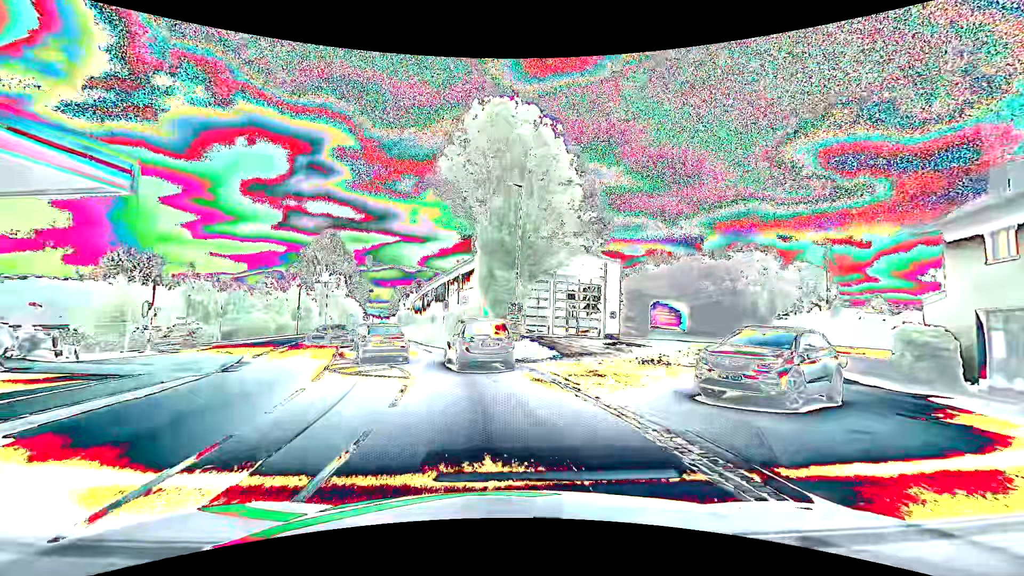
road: tertiary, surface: asphalt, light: Day
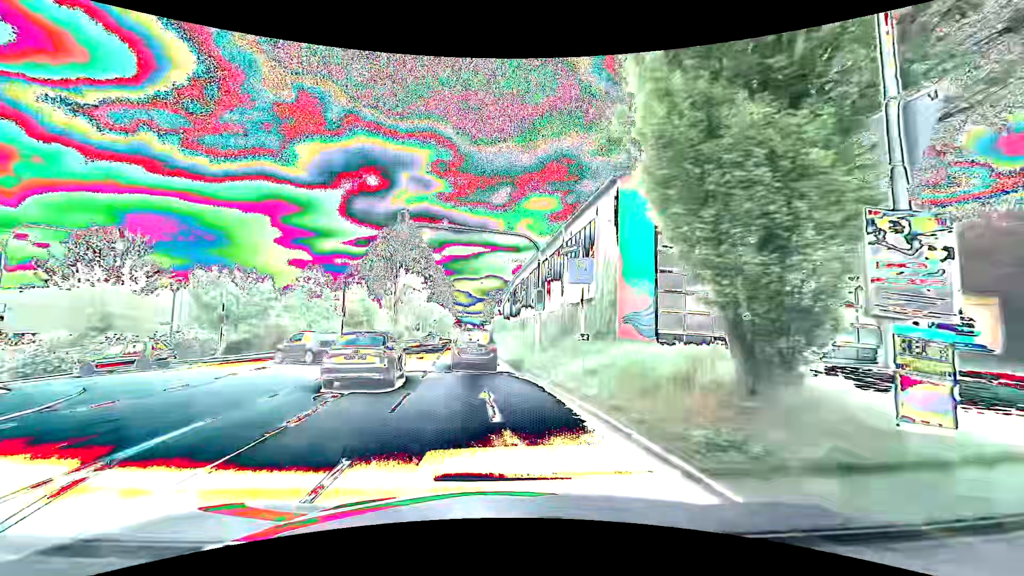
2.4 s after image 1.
(-1.8, +17.9) m; -11°
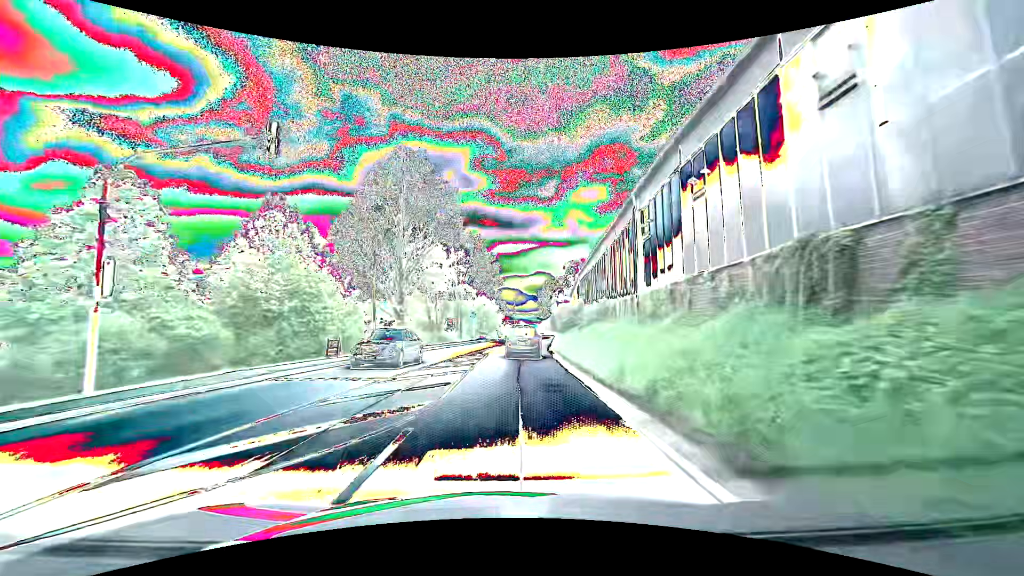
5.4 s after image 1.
(-2.6, +29.7) m; -6°
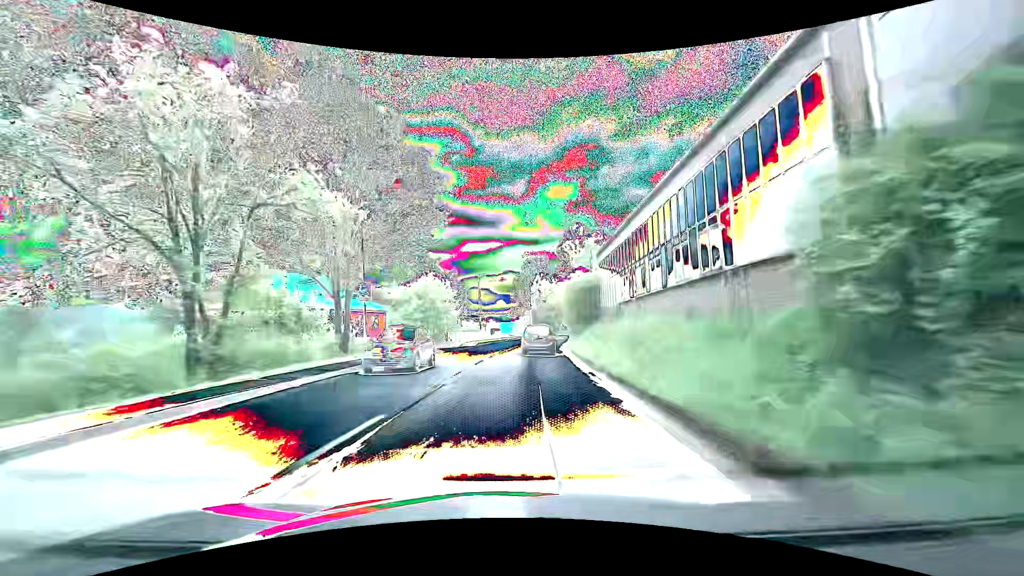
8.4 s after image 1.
(+0.9, +37.1) m; +3°
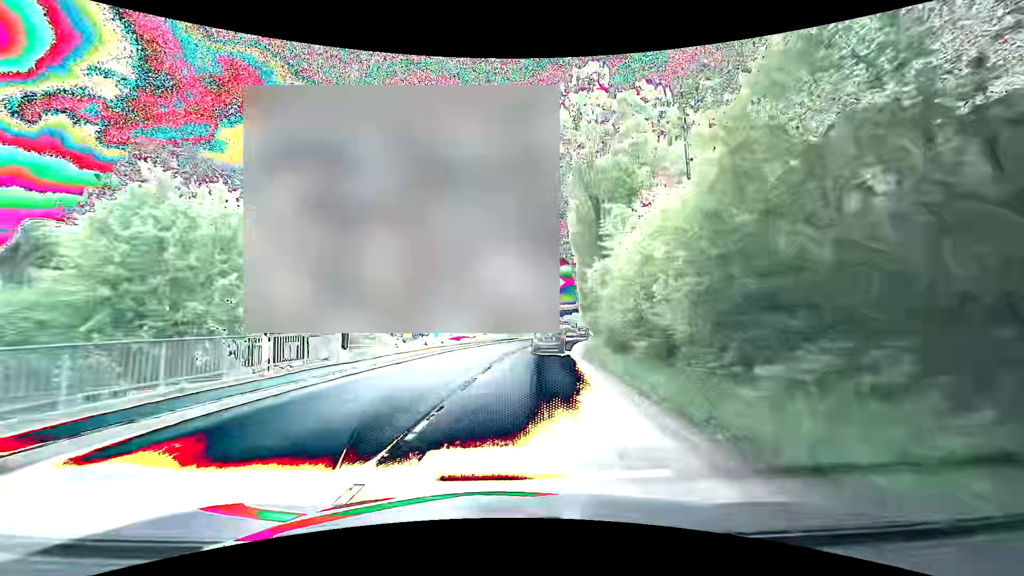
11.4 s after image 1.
(+2.0, +39.3) m; +7°
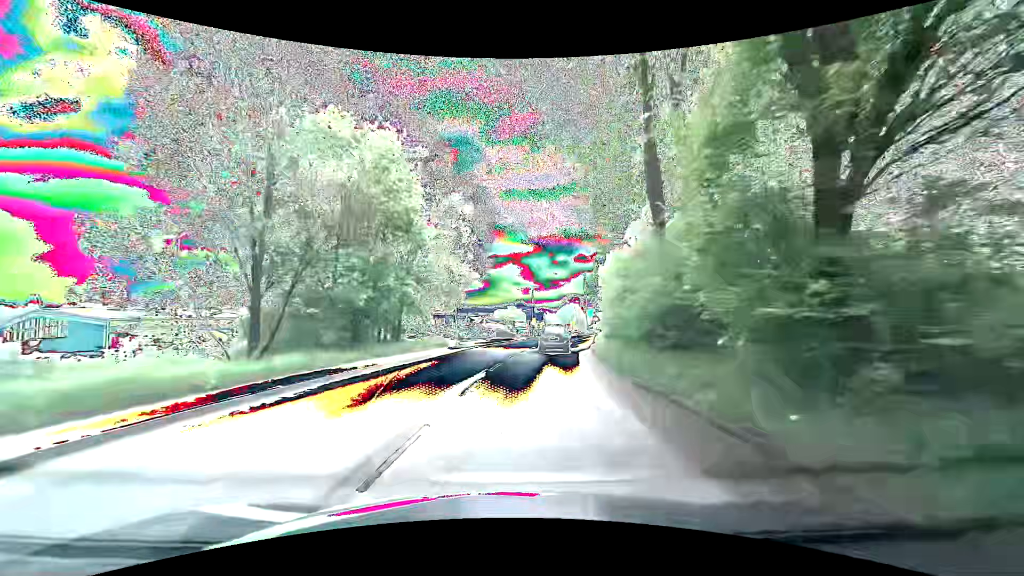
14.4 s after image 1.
(+2.7, +40.6) m; +8°
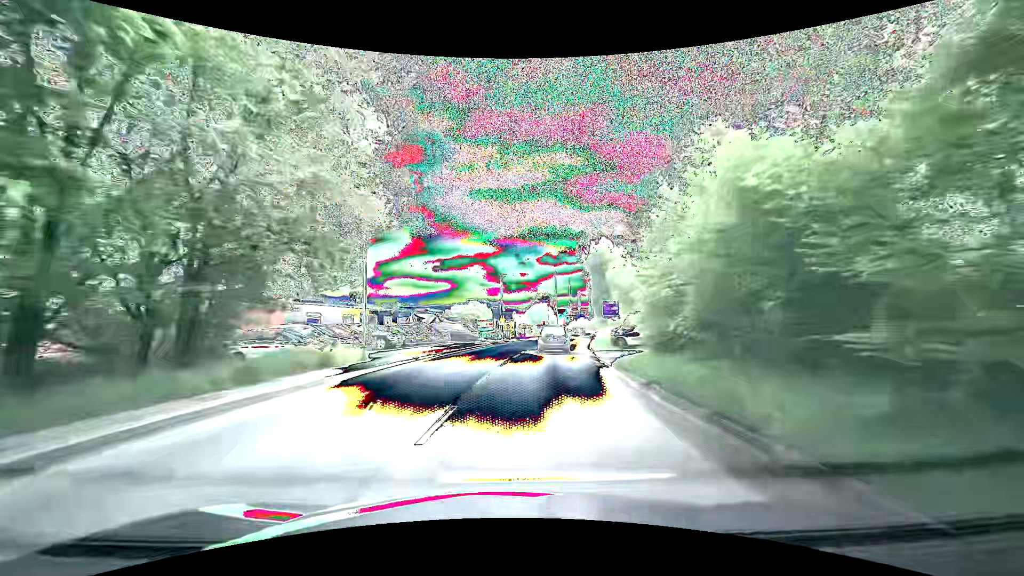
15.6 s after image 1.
(+0.4, +16.2) m; +5°
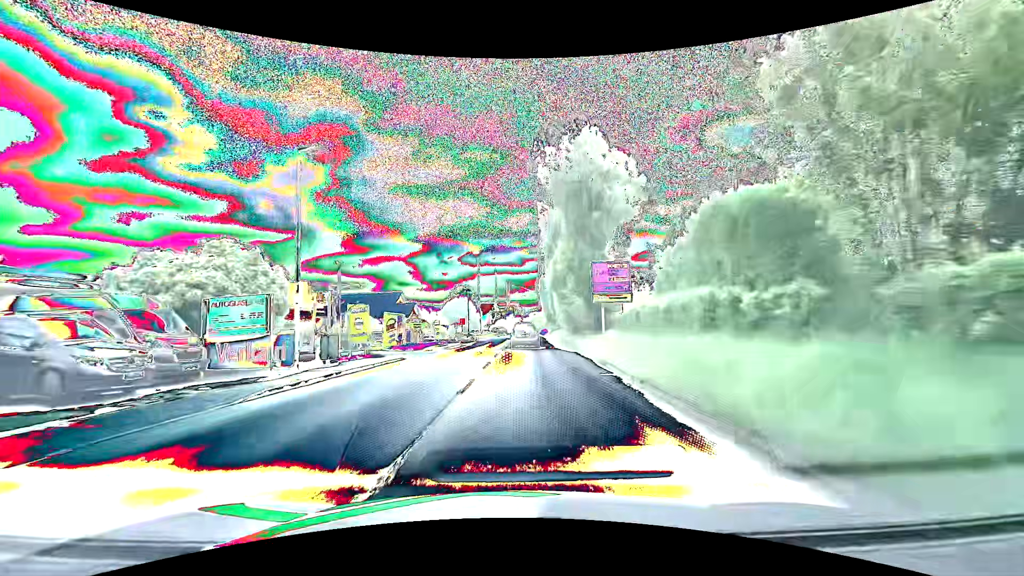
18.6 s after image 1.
(+2.5, +37.3) m; +8°
(0, +10) (+1, +20) (+1, +30) (+2, +40) (+2, +50) (+2, +60) (+2, +70) (+1, +80) (0, +90) (-1, +100) m
